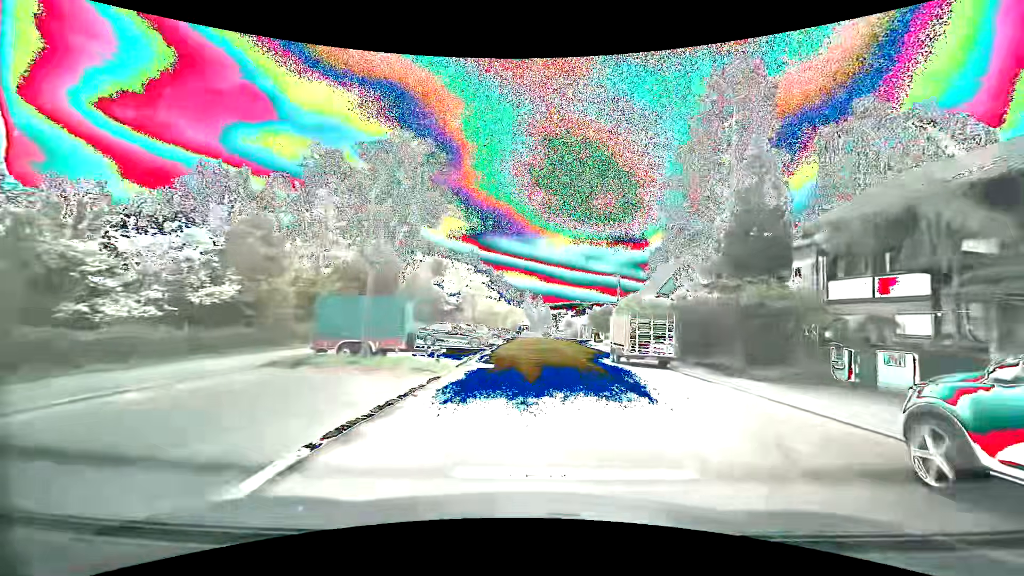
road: residential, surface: asphalt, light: Day
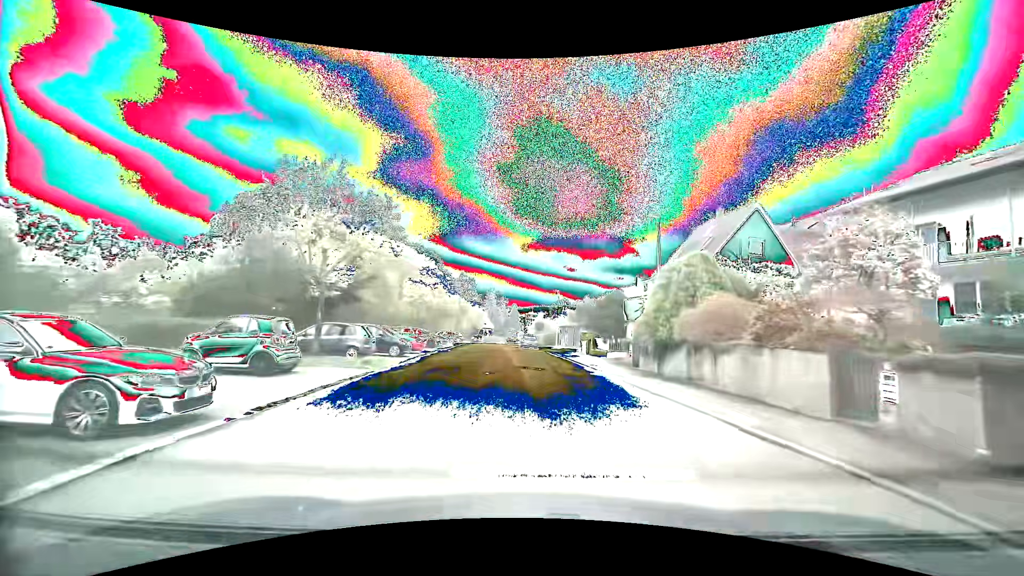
(+1.6, +24.9) m; +4°
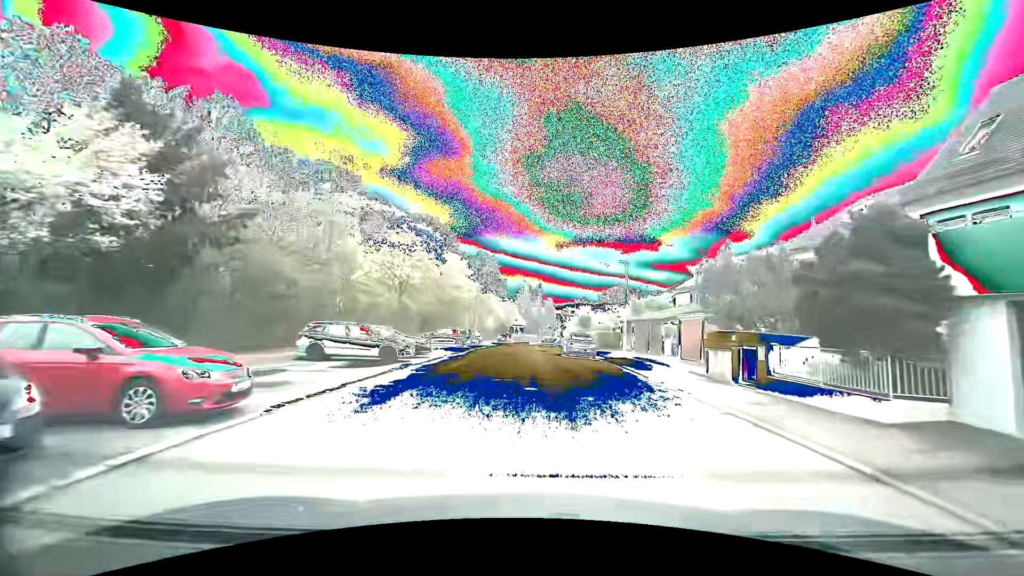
(-0.8, +20.3) m; -4°
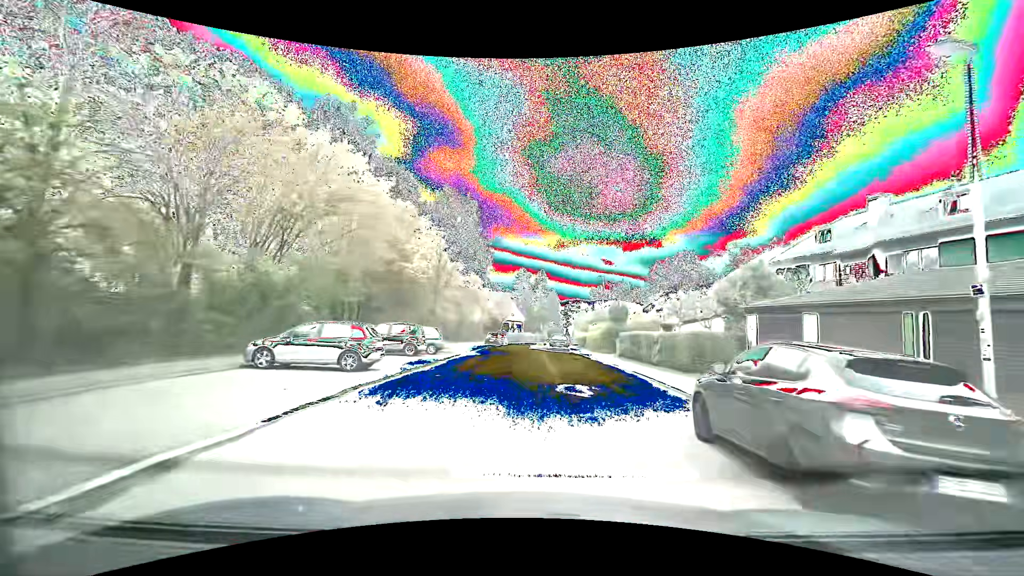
(0.0, +24.9) m; +1°
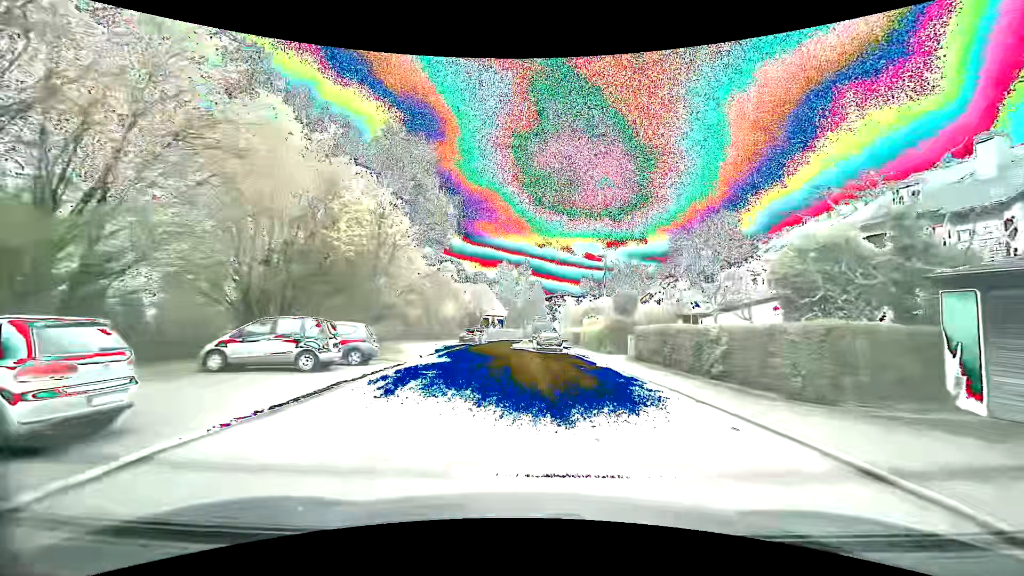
(+0.1, +9.7) m; +2°
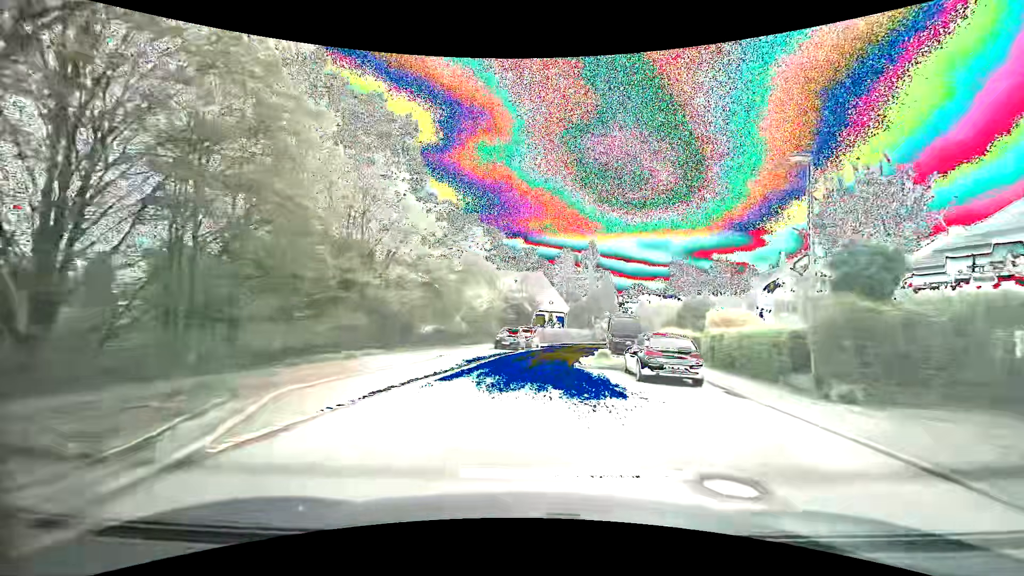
(-0.5, +18.8) m; -7°
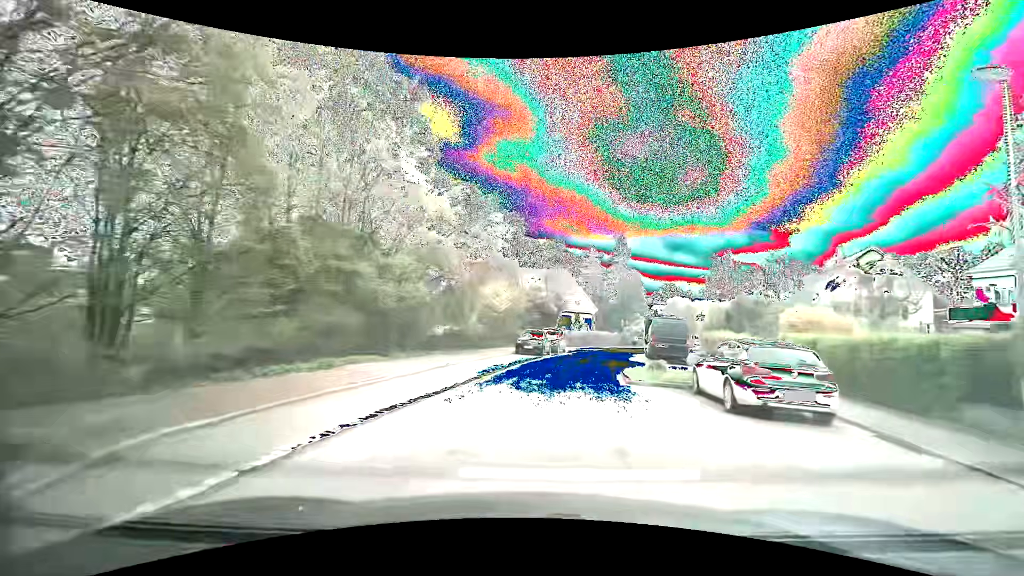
(-0.1, +4.6) m; -3°
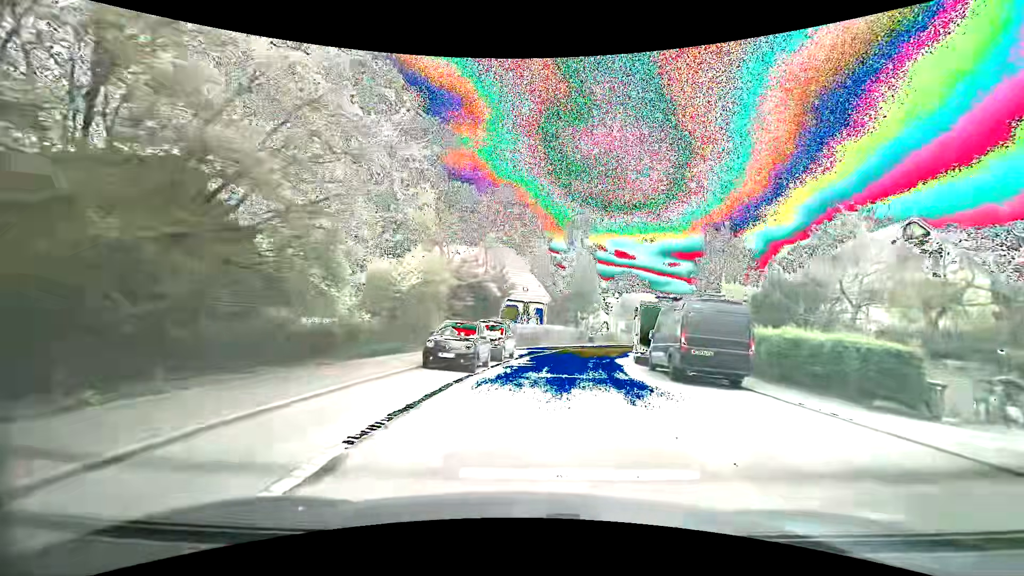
(+0.6, +14.0) m; +6°
(+1, +10) (+2, +20) (+4, +30) (+6, +39) (+10, +49) (+13, +58) (+18, +67) (+22, +76) (+26, +85) (+31, +94) m
